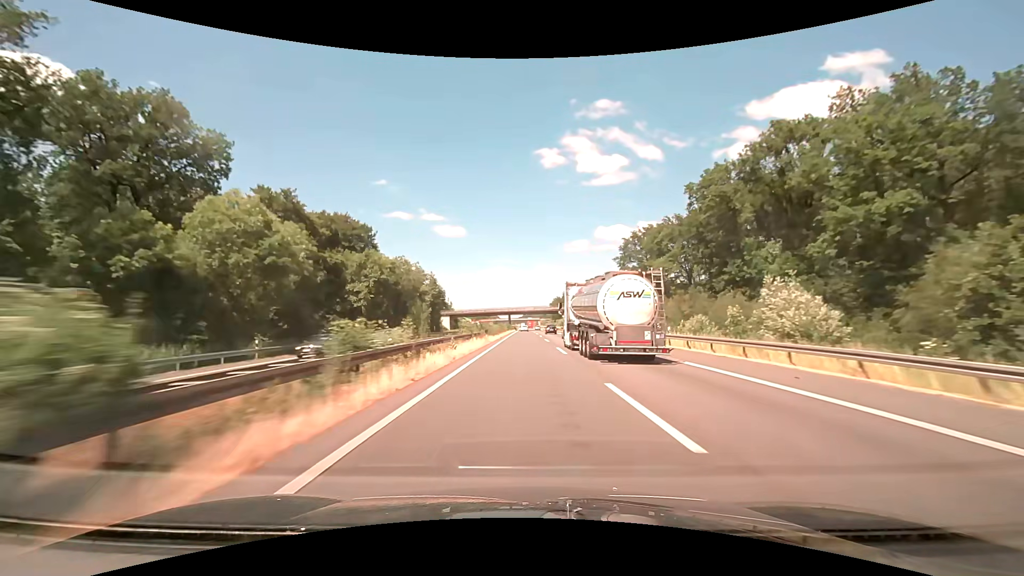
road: motorway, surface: asphalt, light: Day
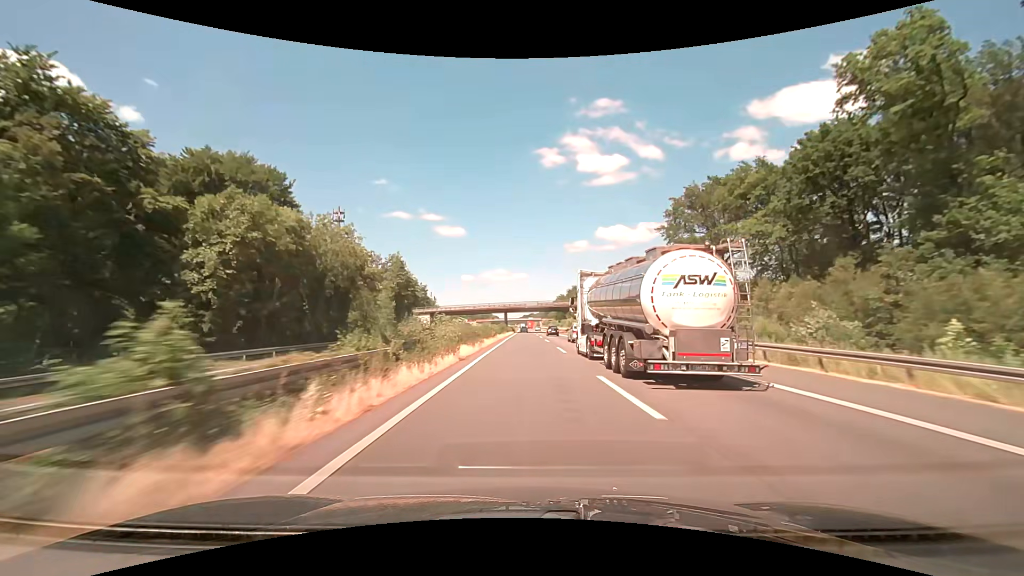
(+0.1, +33.9) m; 0°
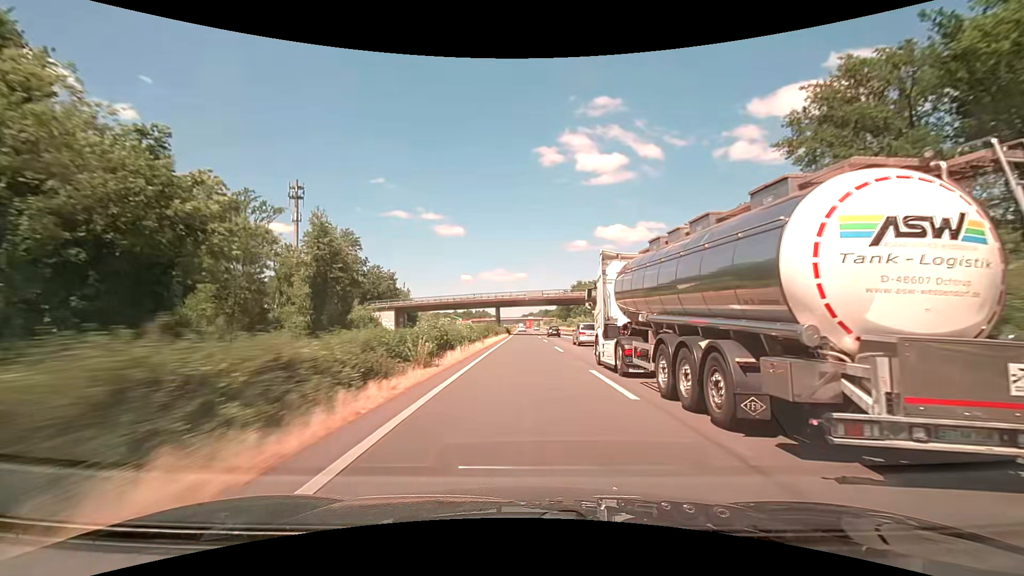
(0.0, +33.8) m; 0°
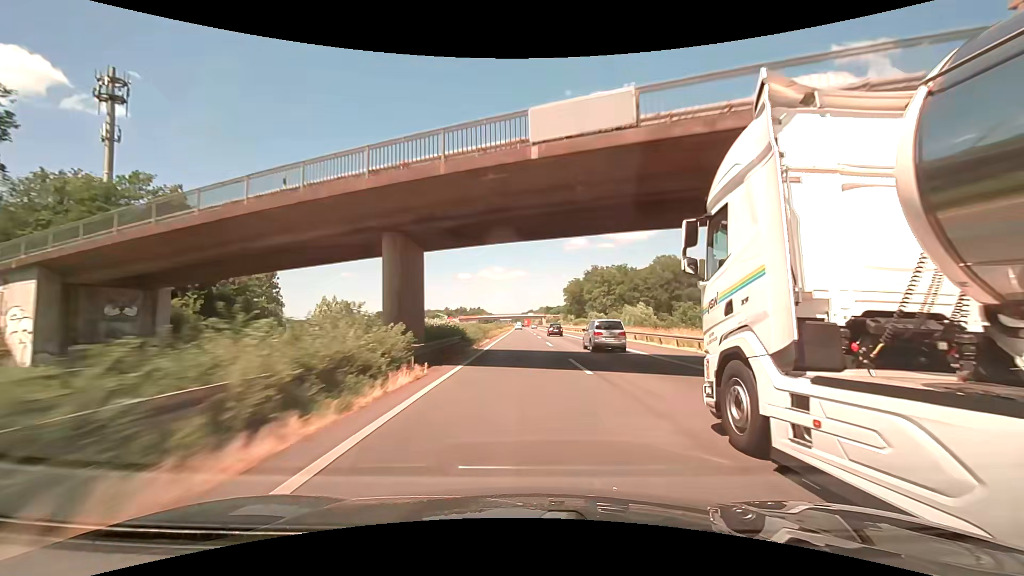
(0.0, +67.6) m; 0°
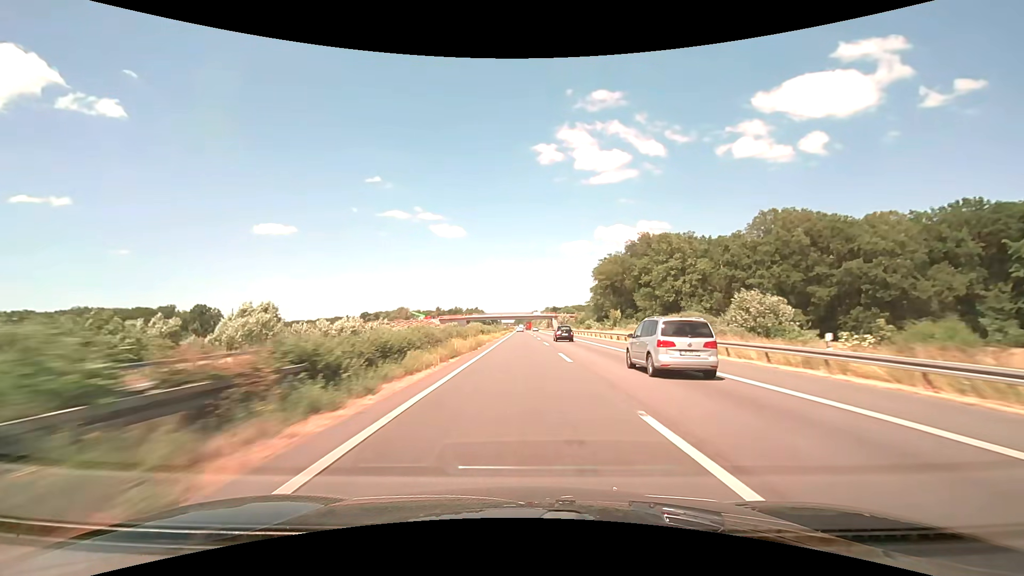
(-0.5, +83.8) m; 0°
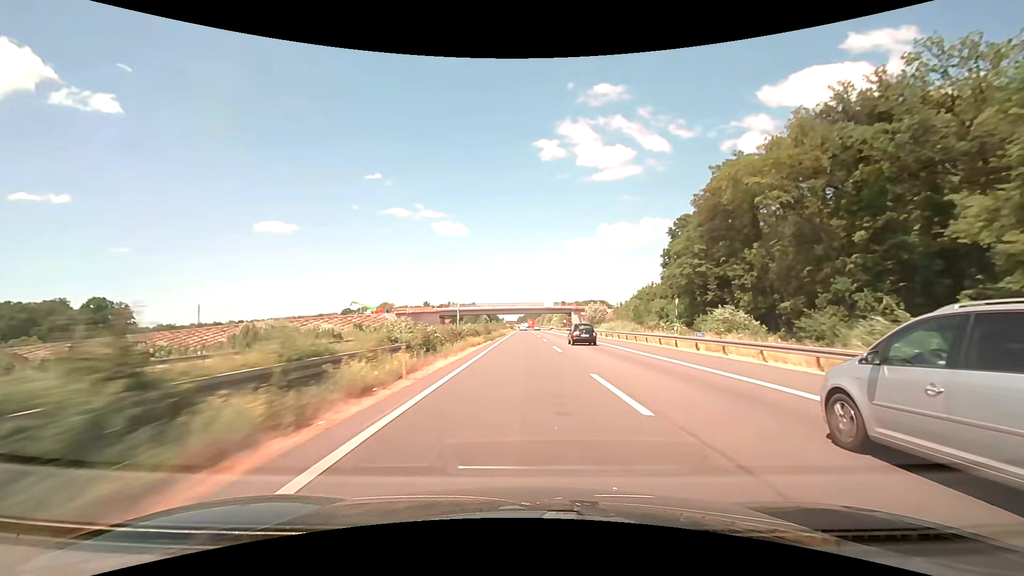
(-0.3, +83.8) m; 0°
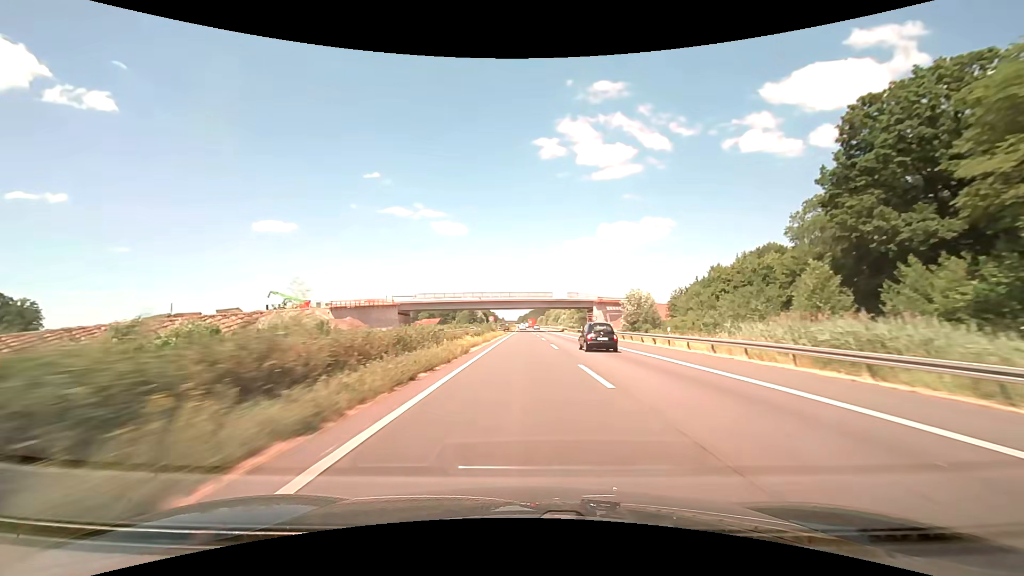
(0.0, +50.6) m; 0°
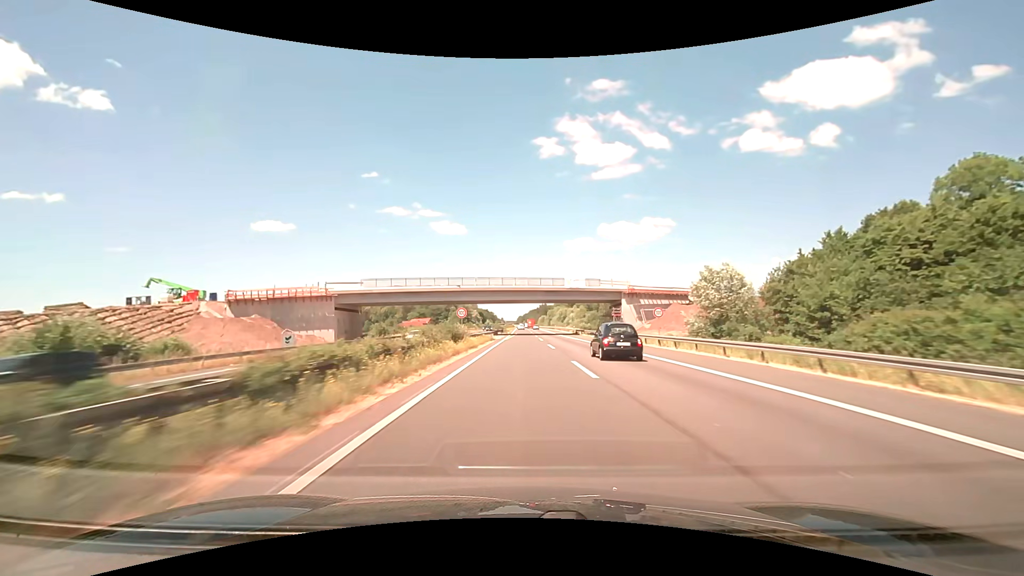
(0.0, +33.8) m; 0°
(0, +10) (0, +20) (0, +30) (0, +40) (0, +50) (0, +60) (0, +70) (0, +80) (0, +90) (0, +100) m
